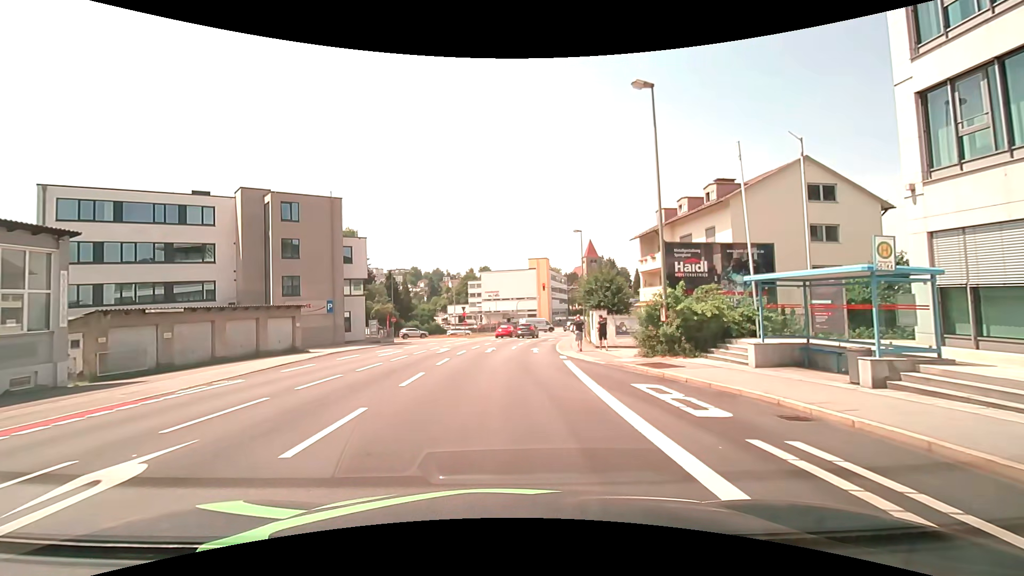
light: Day
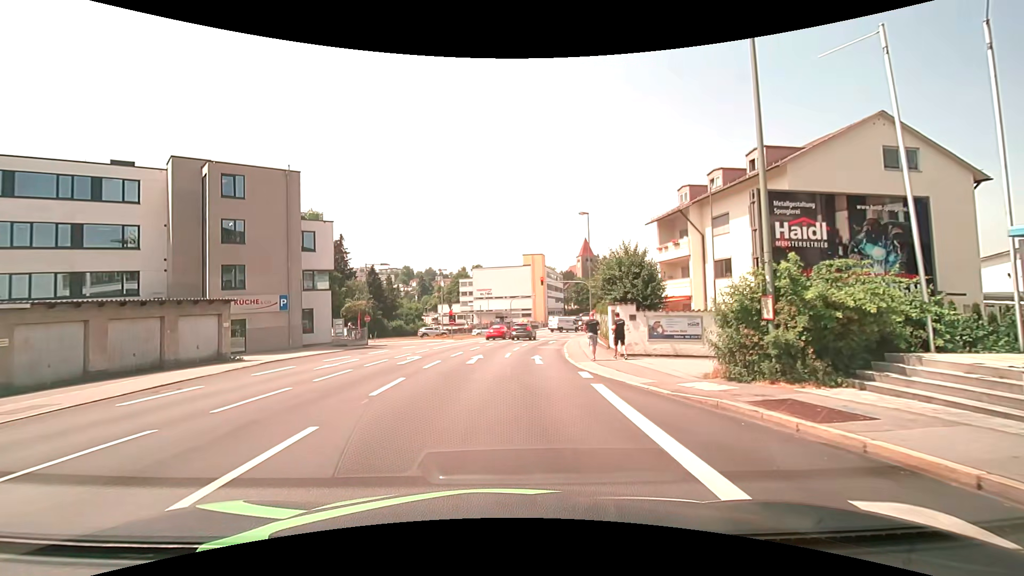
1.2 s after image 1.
(-0.1, +7.6) m; 0°
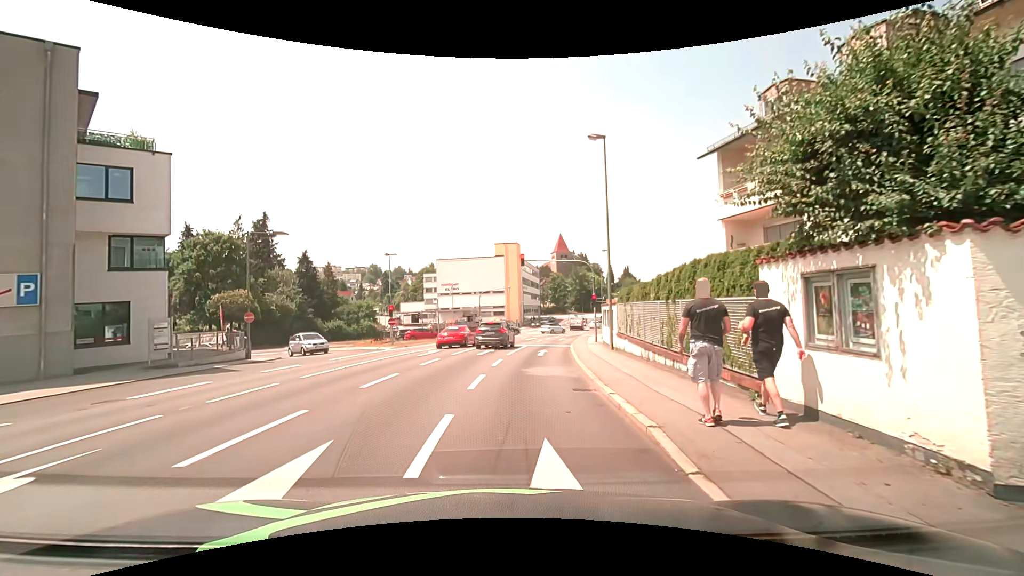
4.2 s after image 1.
(+0.4, +16.3) m; +4°
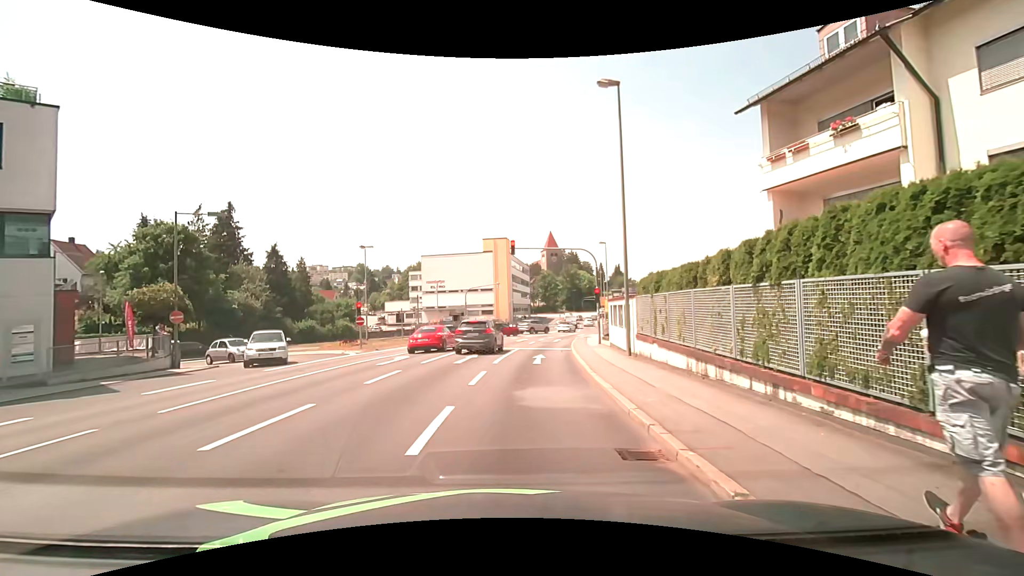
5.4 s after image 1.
(0.0, +5.2) m; +1°
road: tertiary_link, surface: asphalt
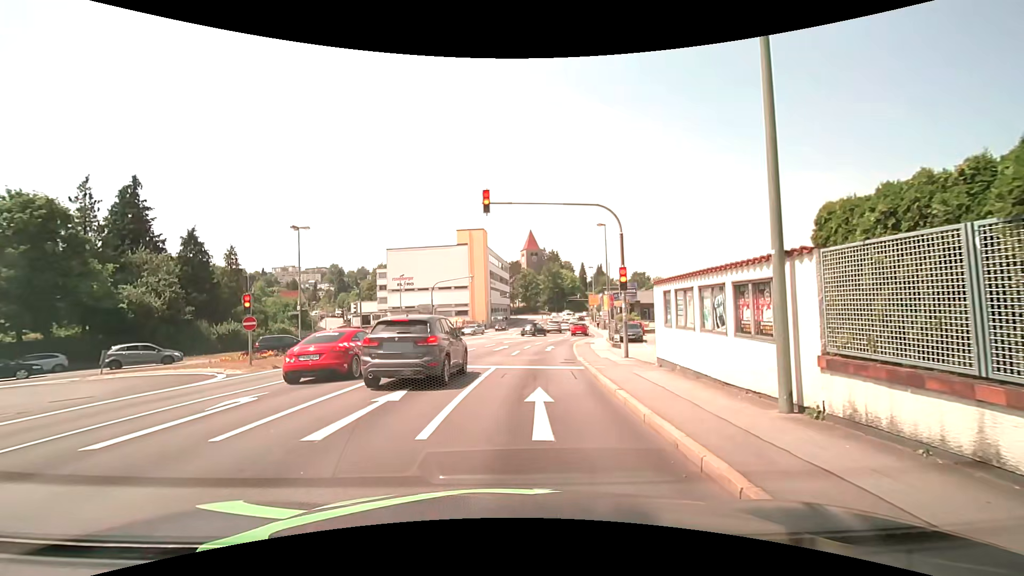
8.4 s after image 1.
(+0.1, +11.3) m; +2°
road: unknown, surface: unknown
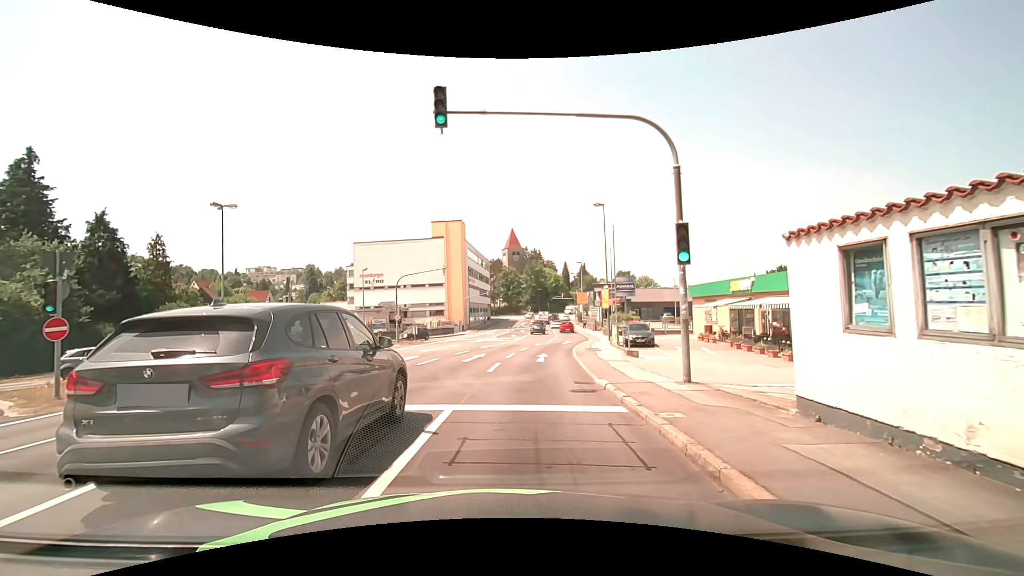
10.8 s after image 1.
(+0.1, +7.9) m; +2°
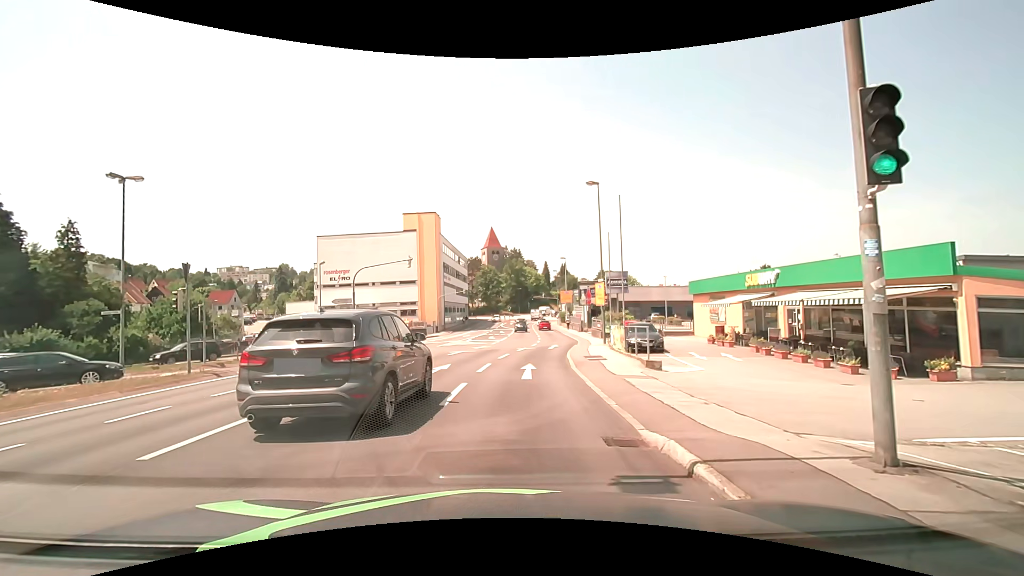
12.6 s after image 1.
(+0.2, +6.1) m; +3°
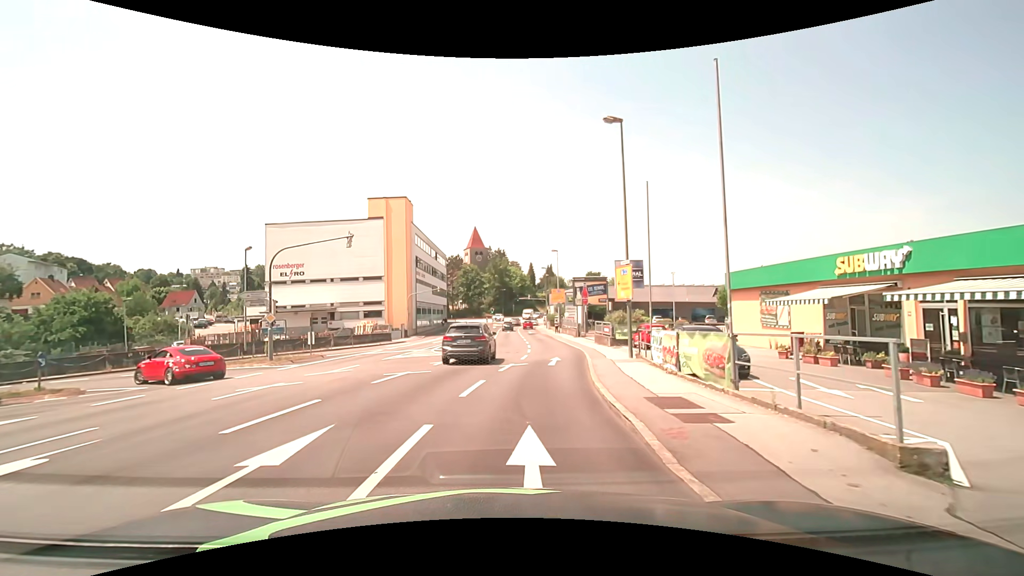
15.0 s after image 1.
(+0.1, +10.7) m; +2°
(0, +10) (+1, +20) (+2, +30) (+3, +40) (+3, +50) (+3, +60) (+2, +70) (+2, +80) (+2, +90) (+3, +100) m
